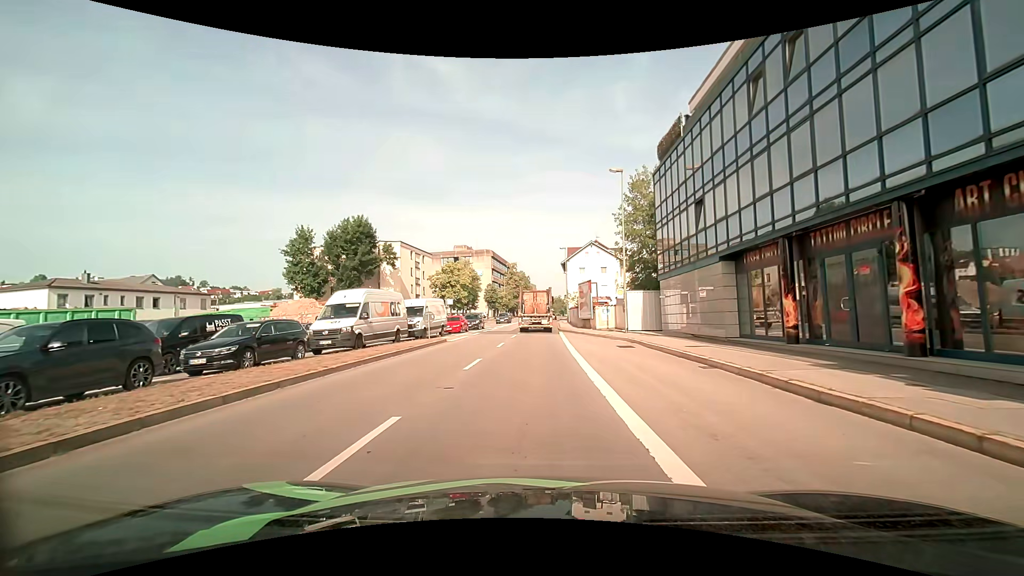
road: primary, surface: asphalt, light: Day
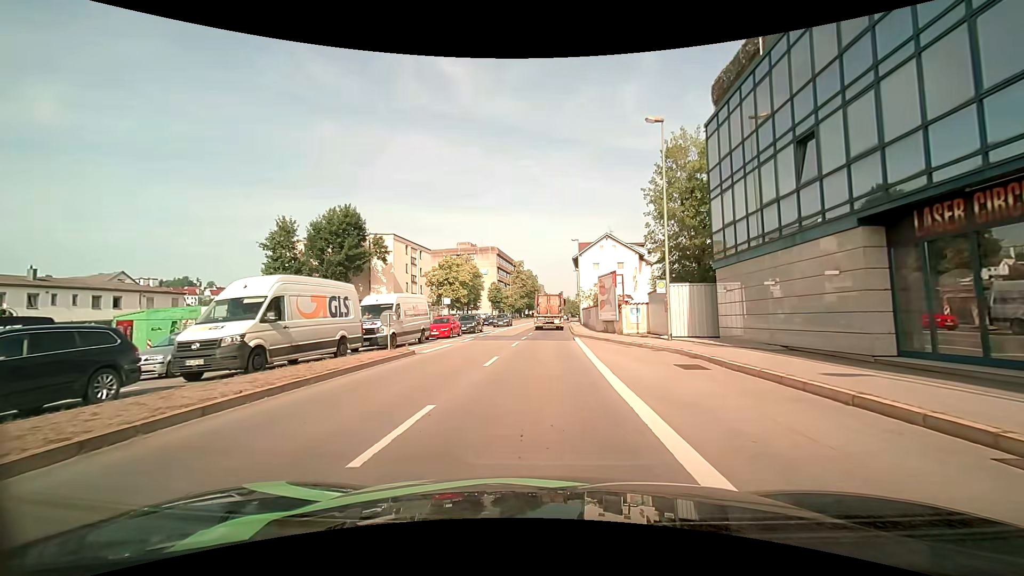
(-0.1, +8.3) m; -1°
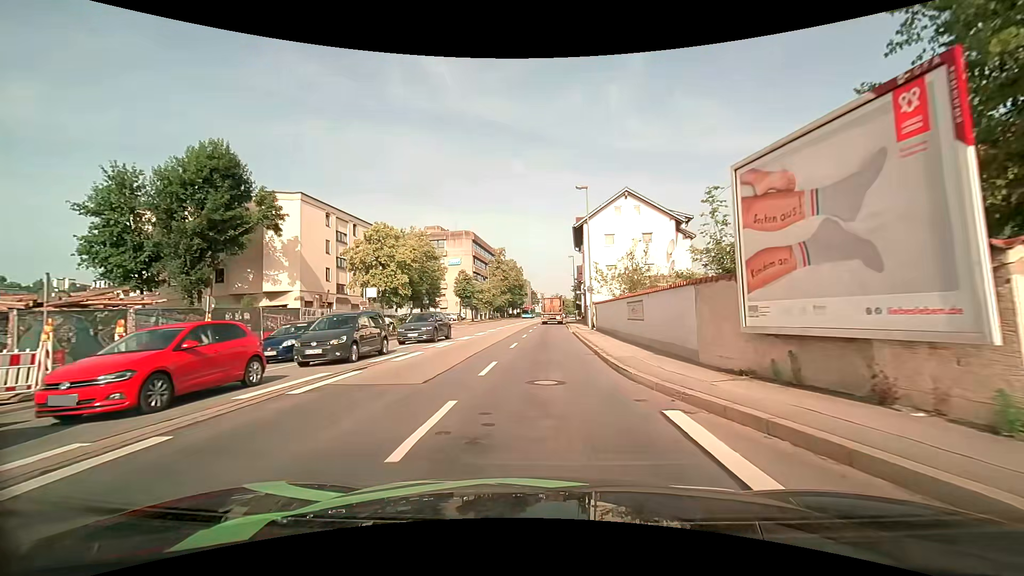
(+0.5, +24.2) m; +2°
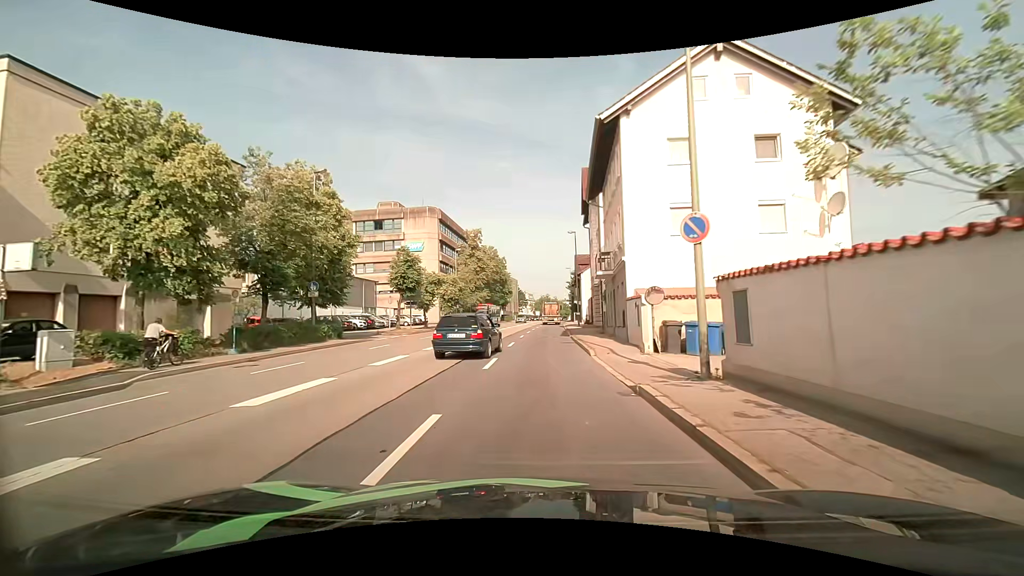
(+0.4, +25.2) m; +2°
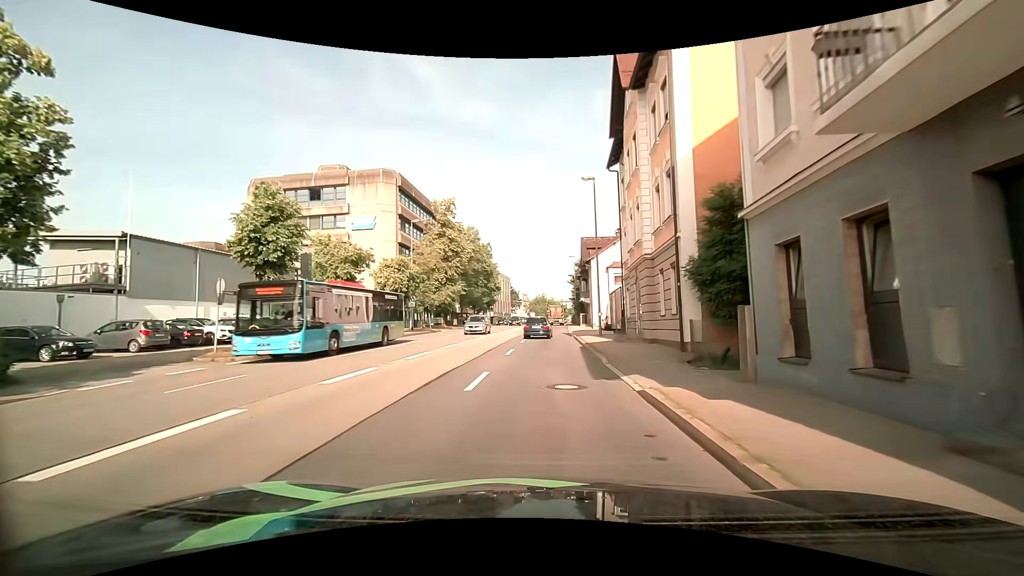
(0.0, +21.5) m; +1°
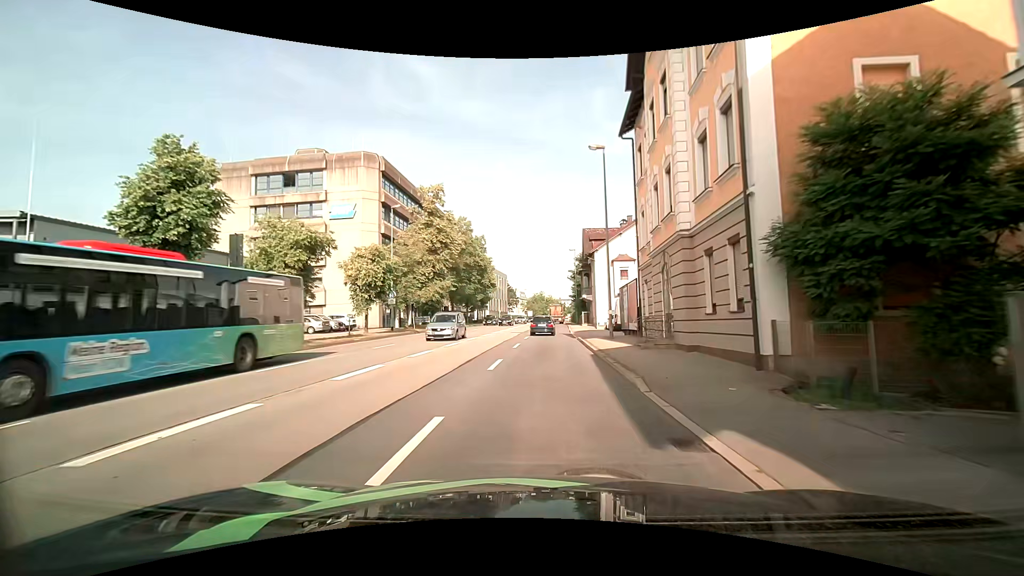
(0.0, +5.6) m; +1°
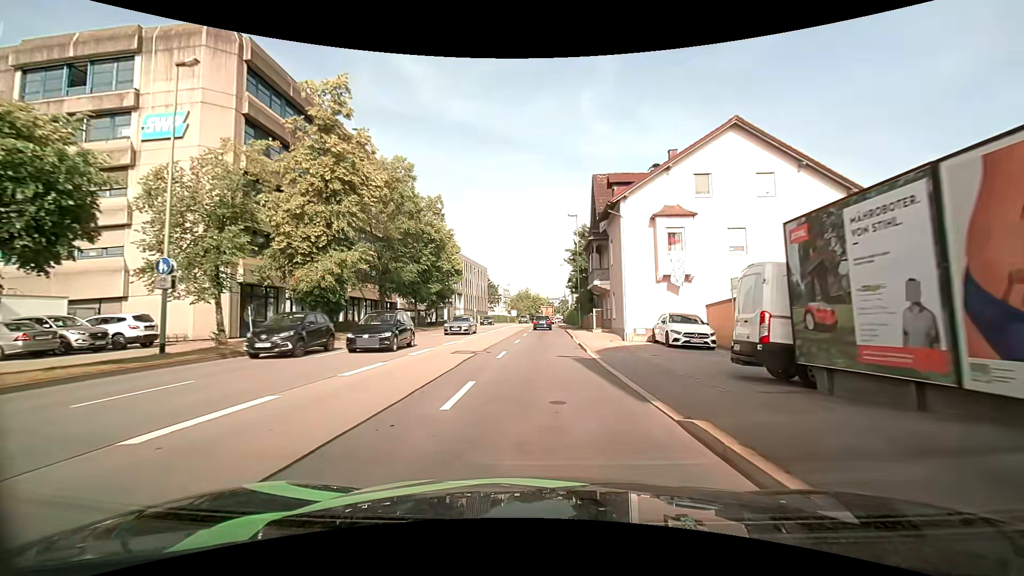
(-0.1, +23.3) m; +1°
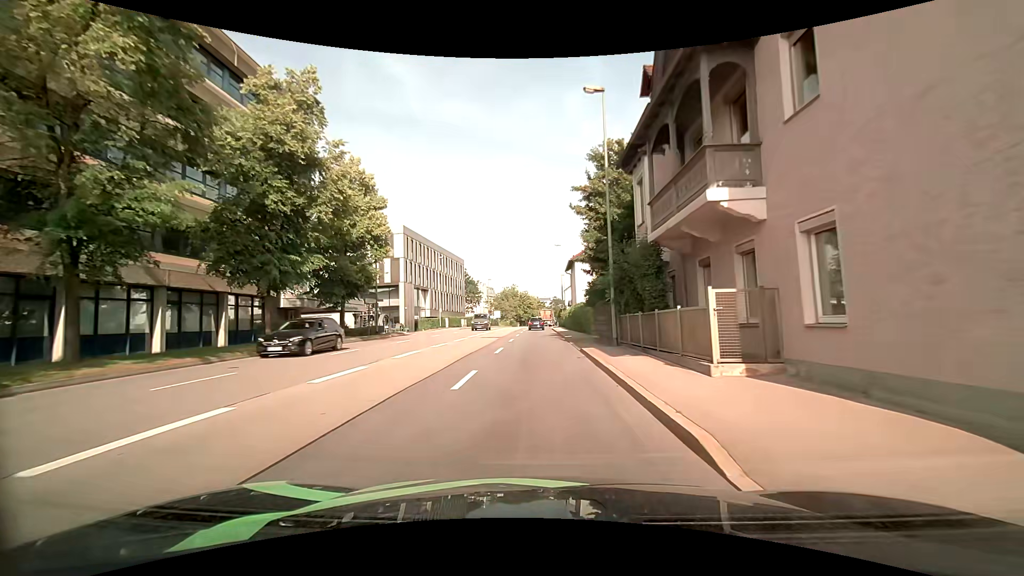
(+0.4, +25.0) m; +1°
(0, +10) (0, +20) (0, +30) (0, +40) (0, +50) (0, +60) (0, +70) (0, +80) (+1, +90) (+2, +100) m
